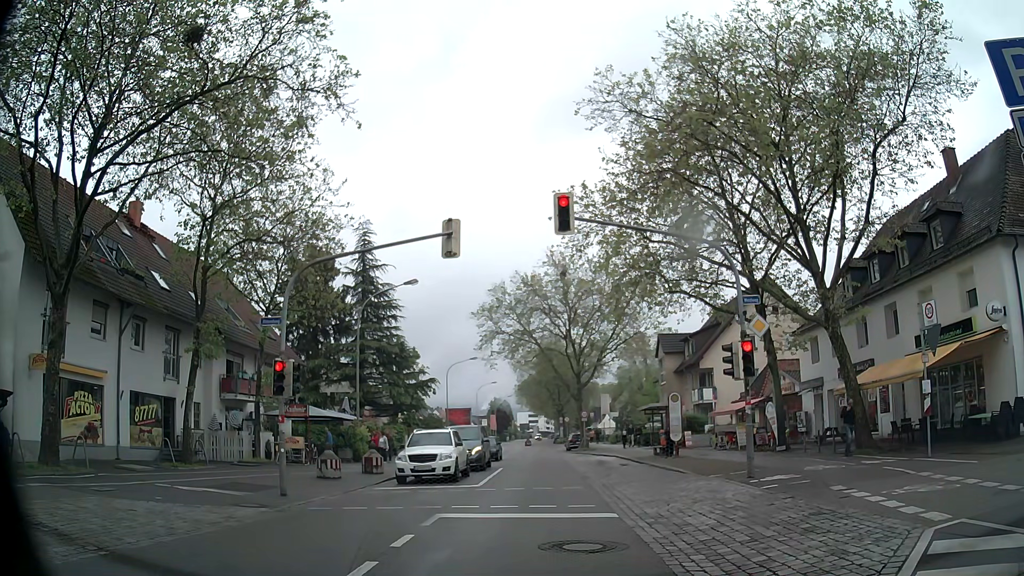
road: secondary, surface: asphalt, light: Day
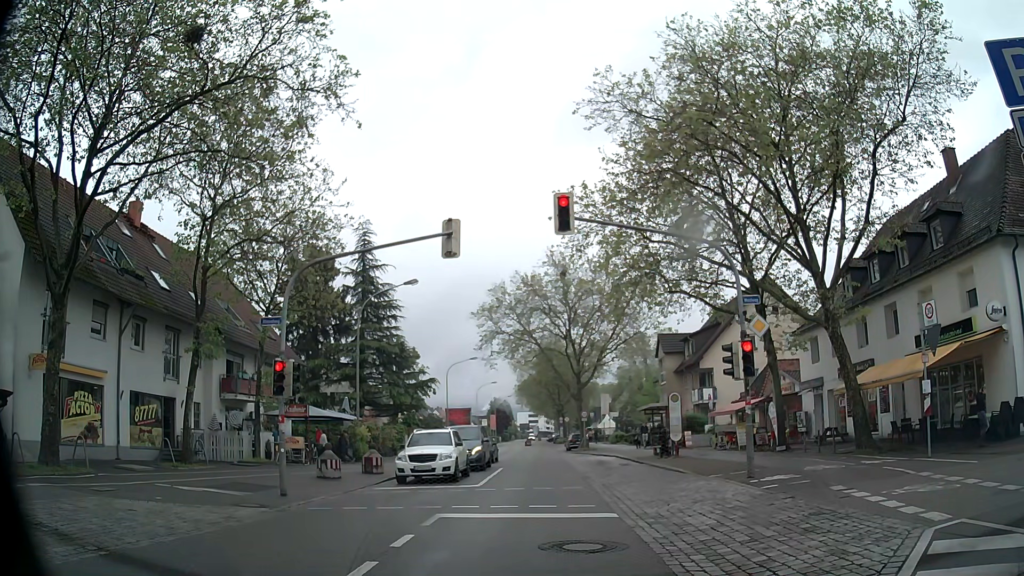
(0.0, 0.0) m; 0°
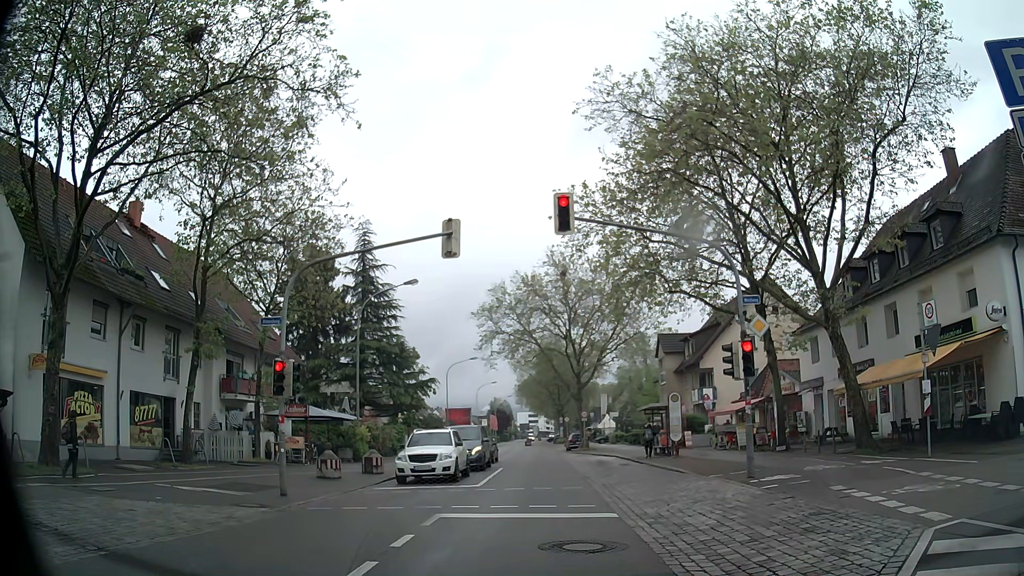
(0.0, 0.0) m; 0°
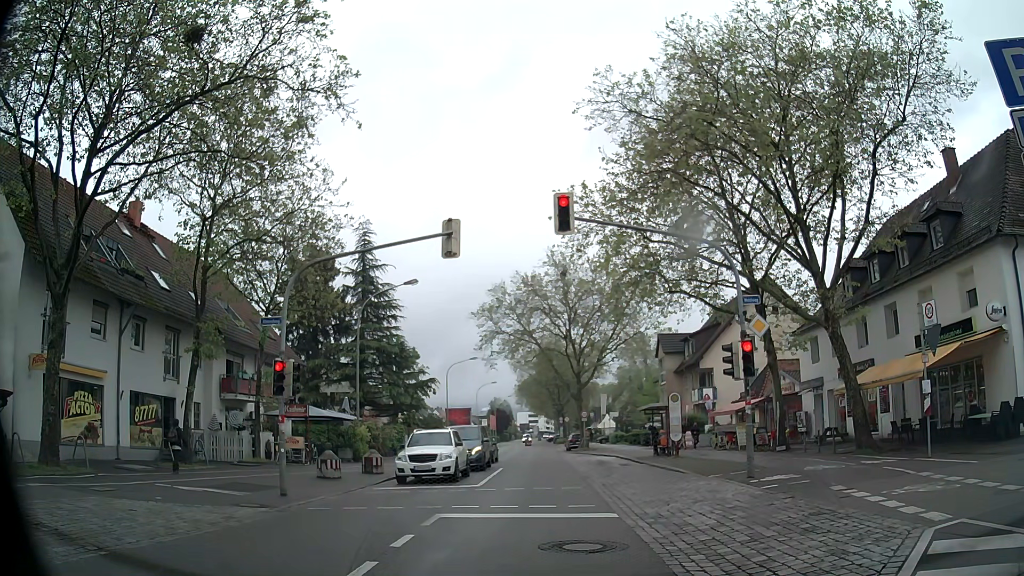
(0.0, 0.0) m; 0°
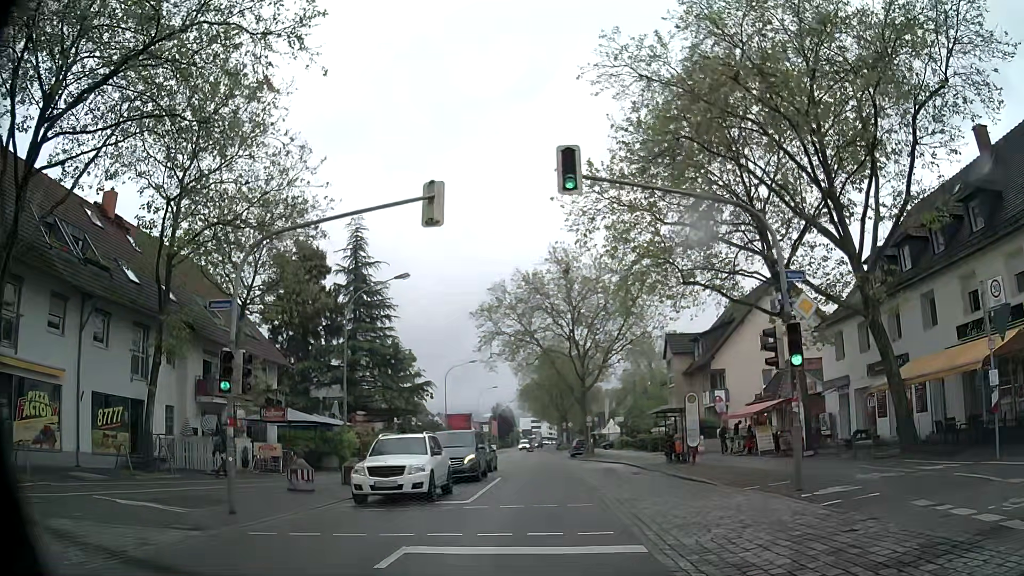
(0.0, +3.3) m; +1°
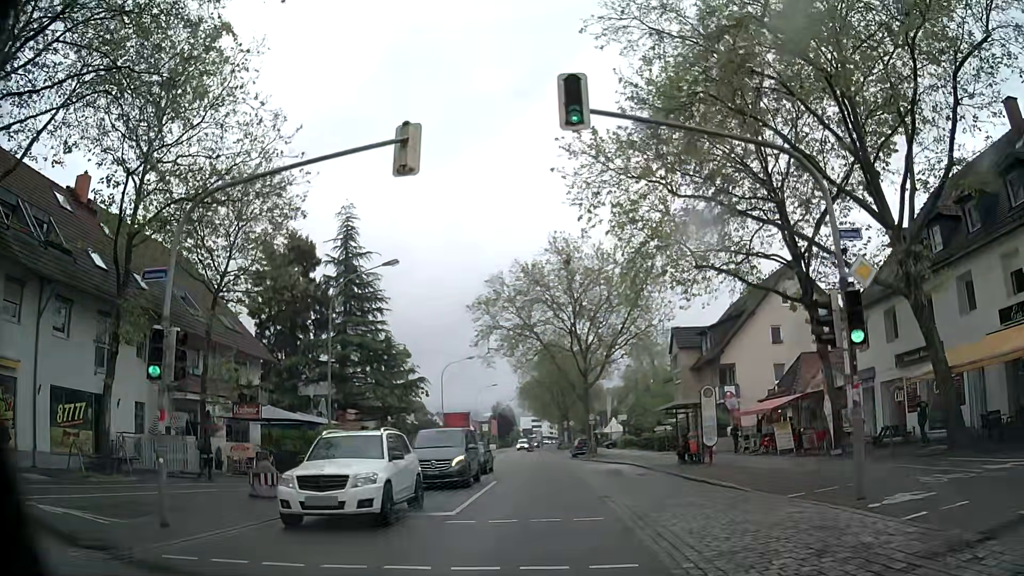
(0.0, +2.8) m; 0°
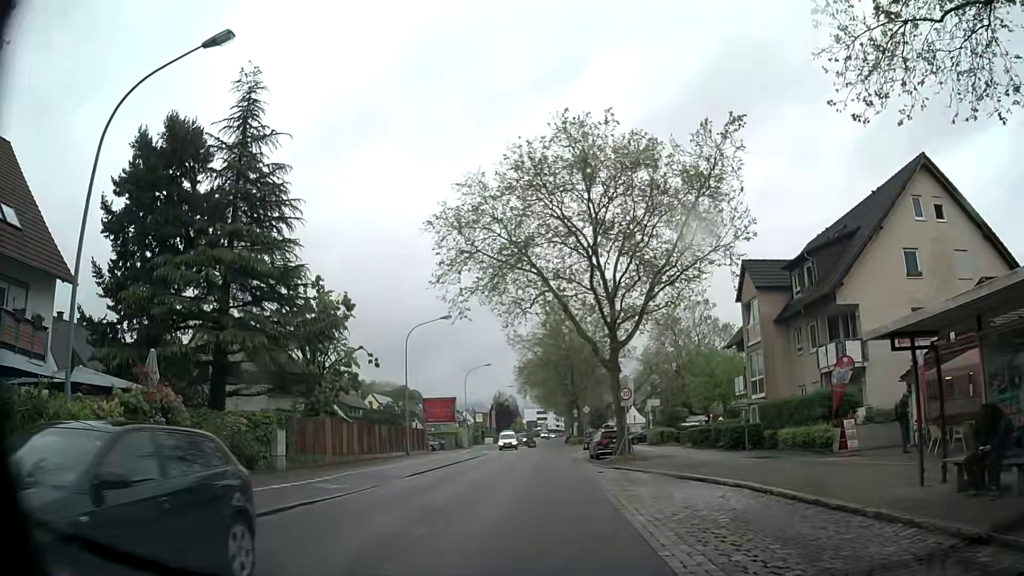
(0.0, +19.4) m; 0°
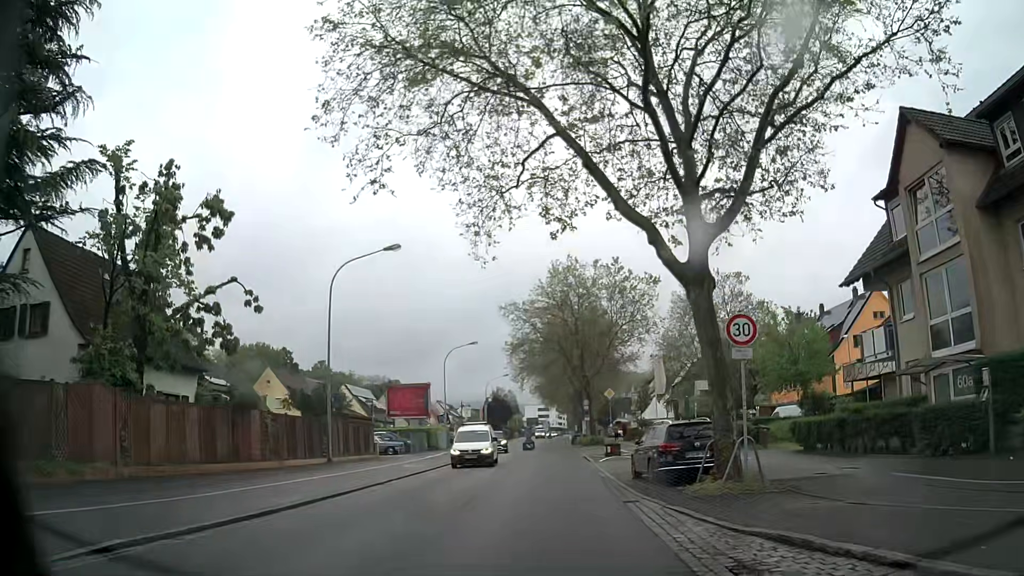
(-0.3, +17.8) m; -1°
